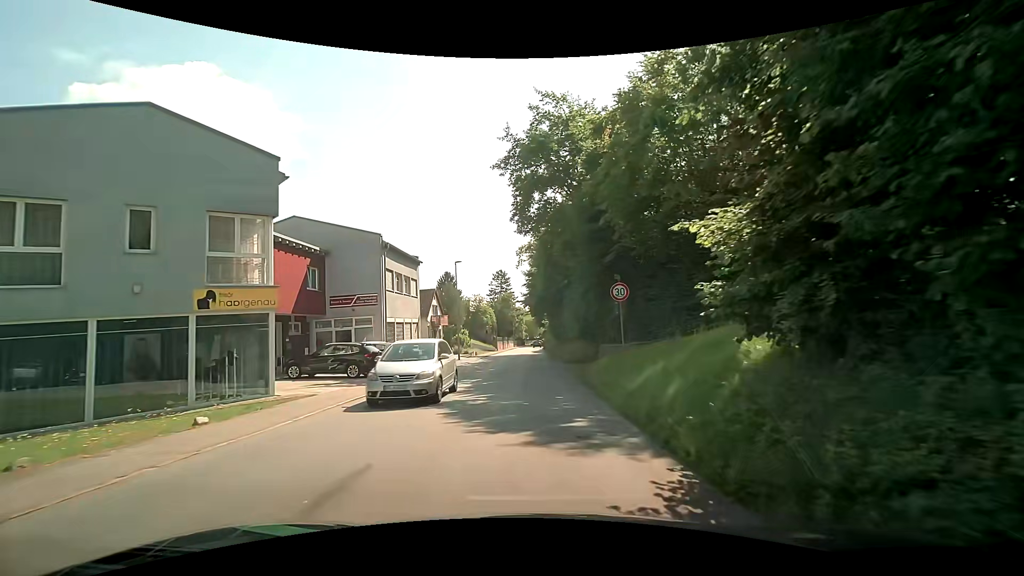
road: tertiary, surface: asphalt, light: Day
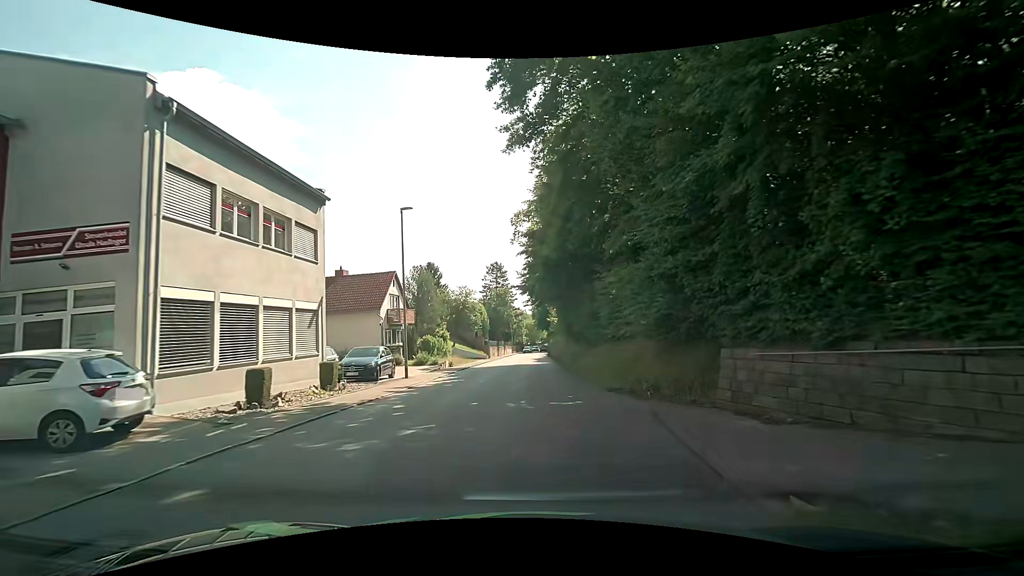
(-0.4, +18.1) m; -1°
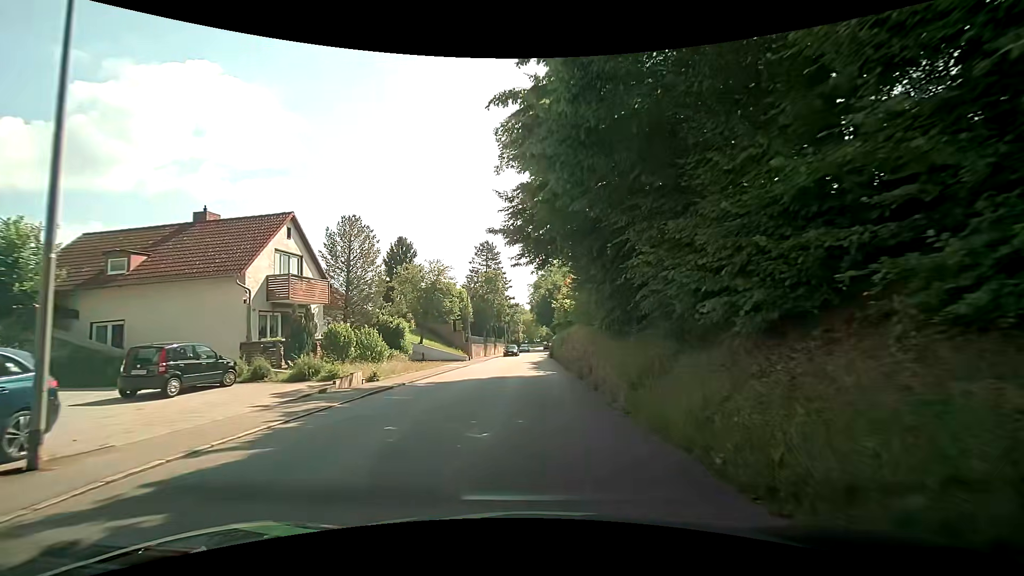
(-0.1, +17.9) m; 0°
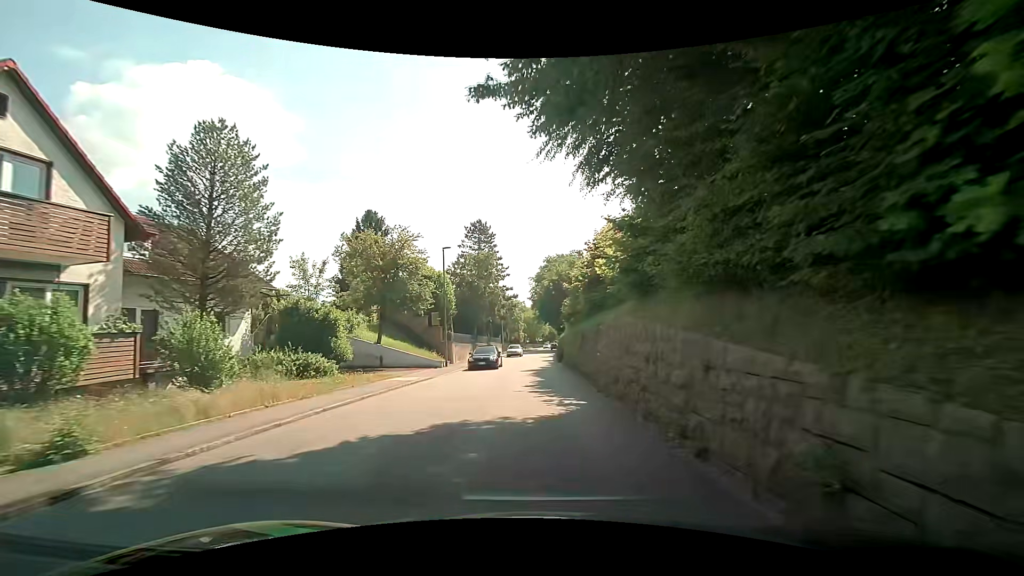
(+0.1, +13.5) m; 0°
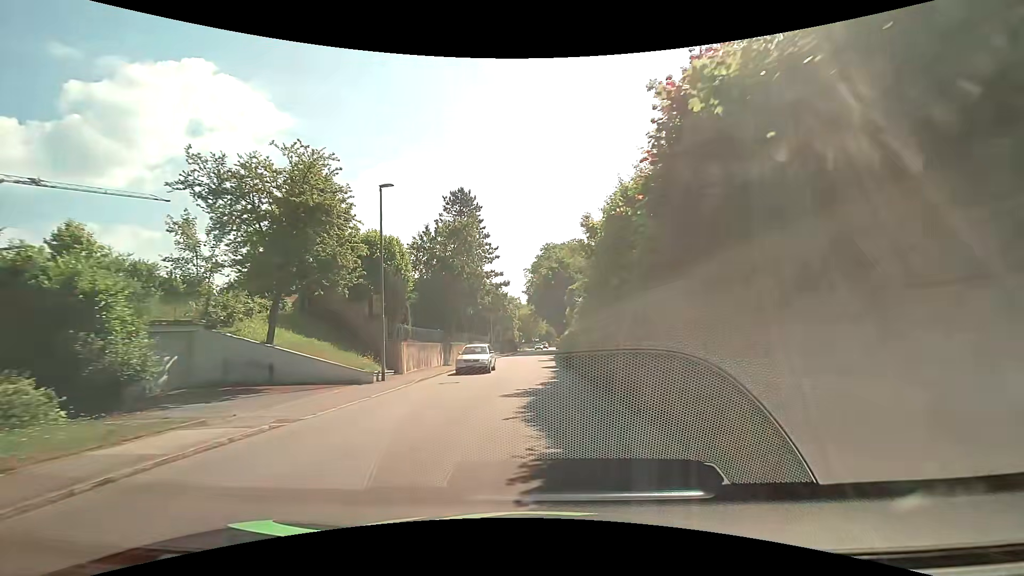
(-0.1, +13.5) m; 0°
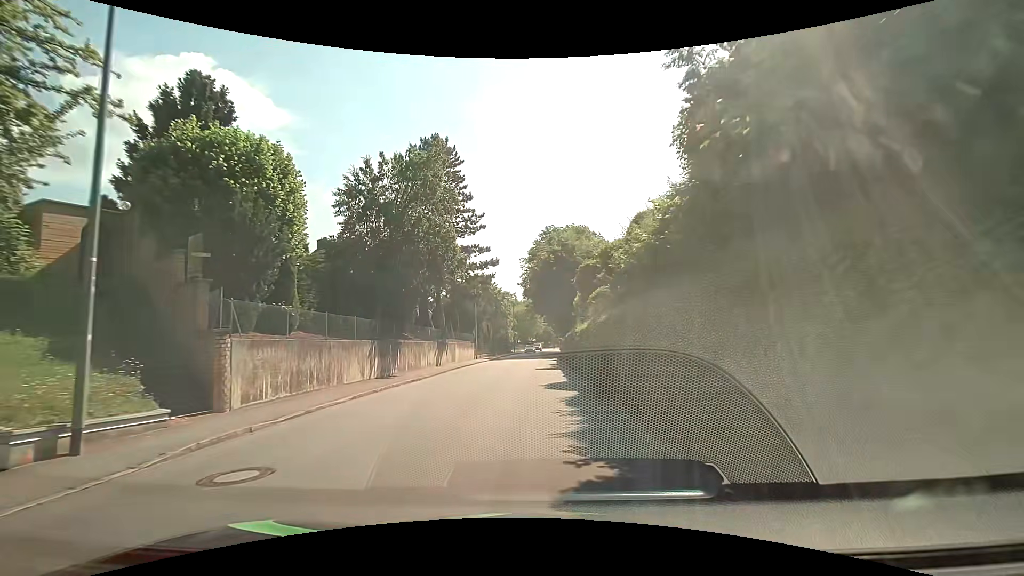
(0.0, +13.6) m; +1°
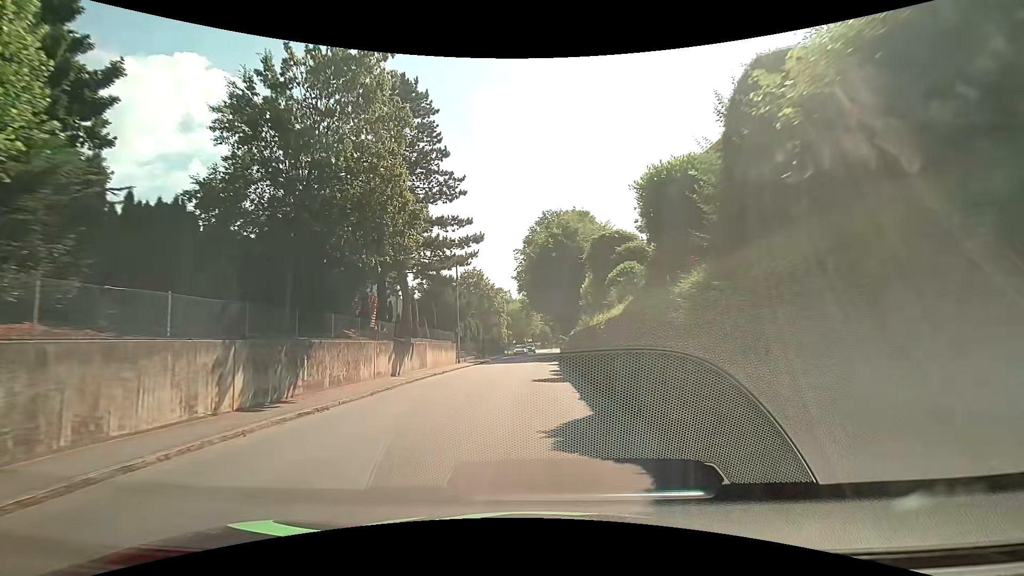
(-0.1, +9.0) m; 0°
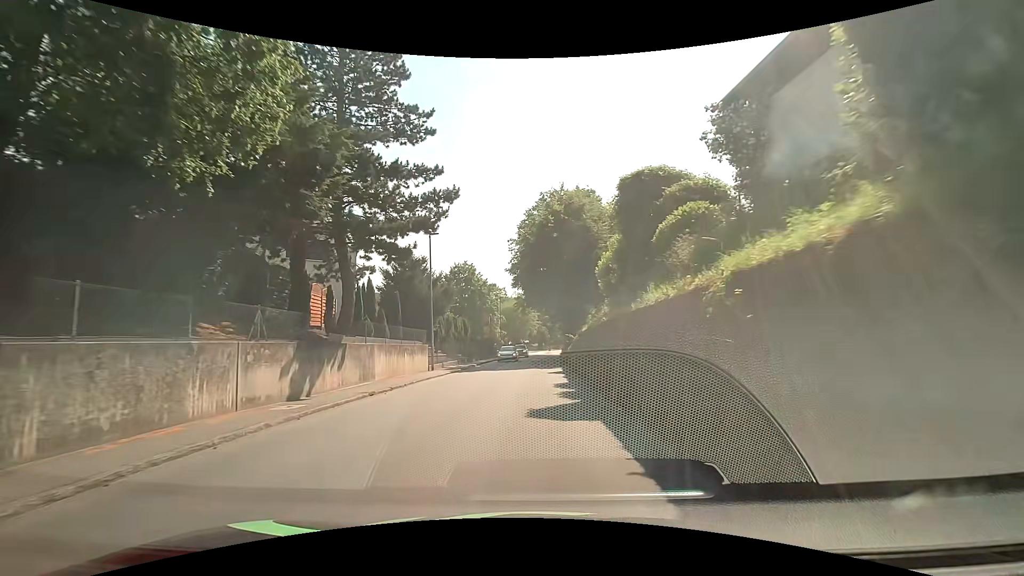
(-0.1, +9.0) m; 0°
(0, +10) (0, +20) (0, +30) (0, +40) (0, +50) (+1, +60) (+1, +70) (+2, +80) (+3, +90) (+4, +100) m
